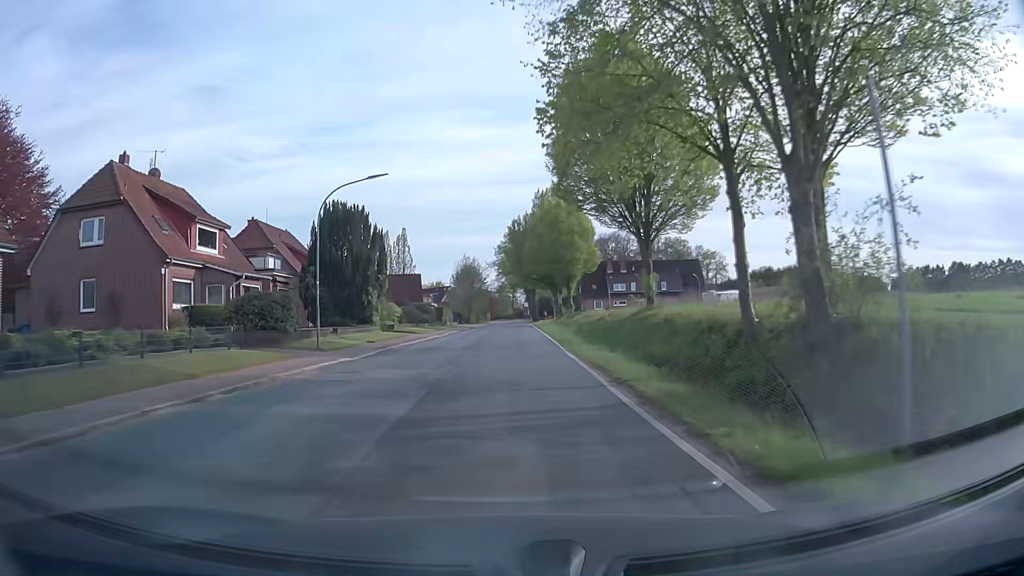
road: secondary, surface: asphalt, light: Day
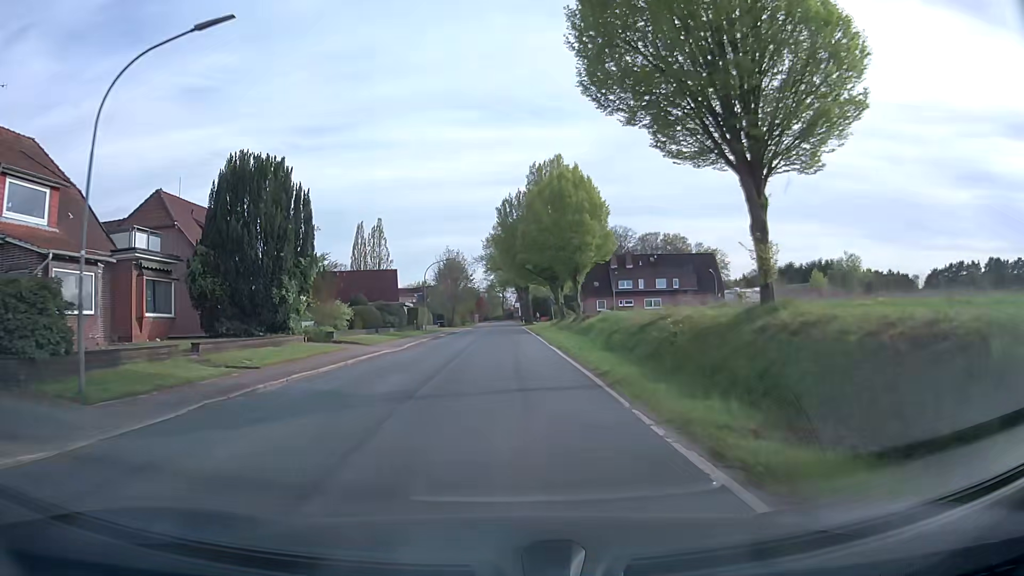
(0.0, +13.8) m; 0°
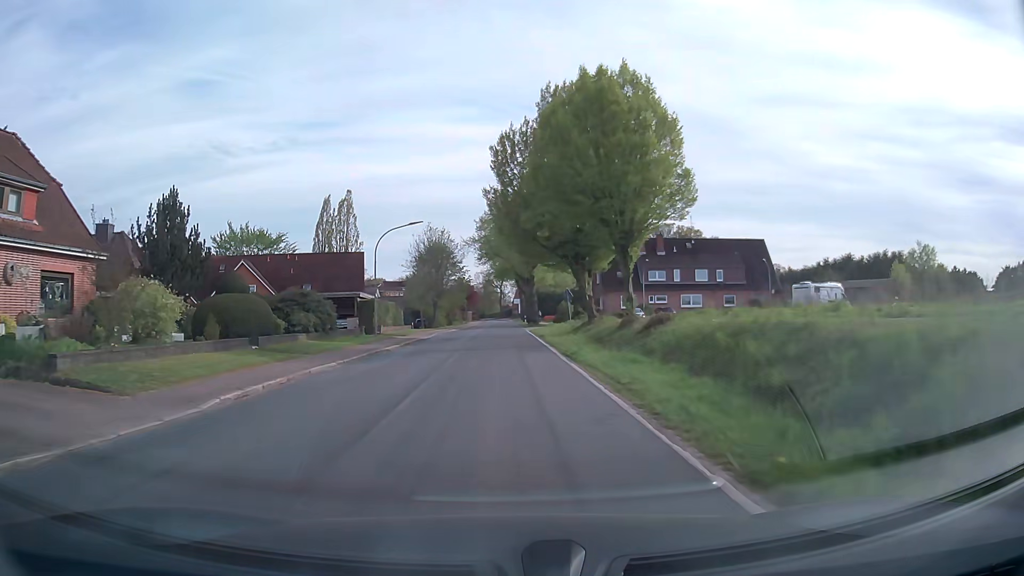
(+0.1, +20.6) m; +1°
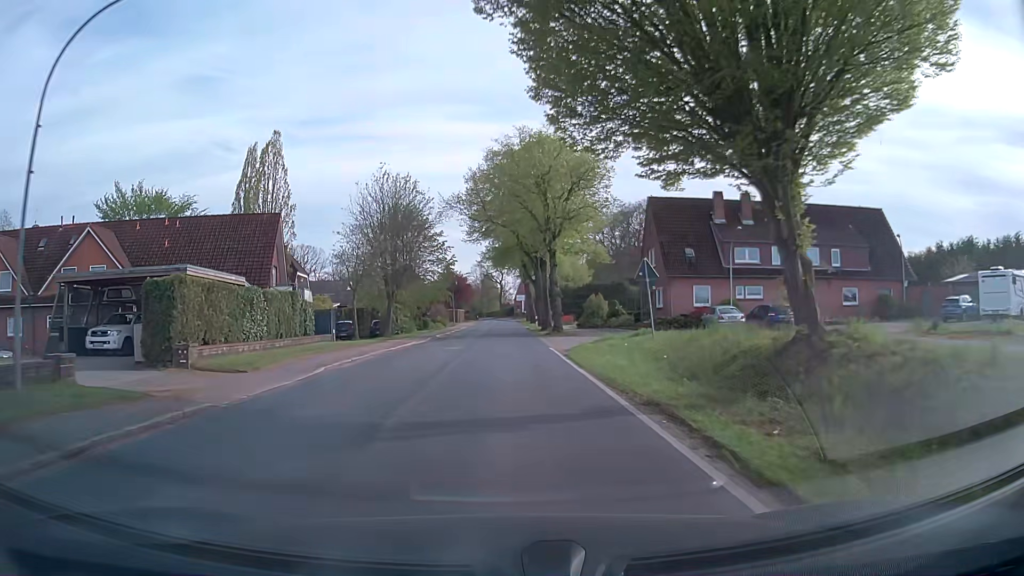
(-0.3, +27.4) m; -1°
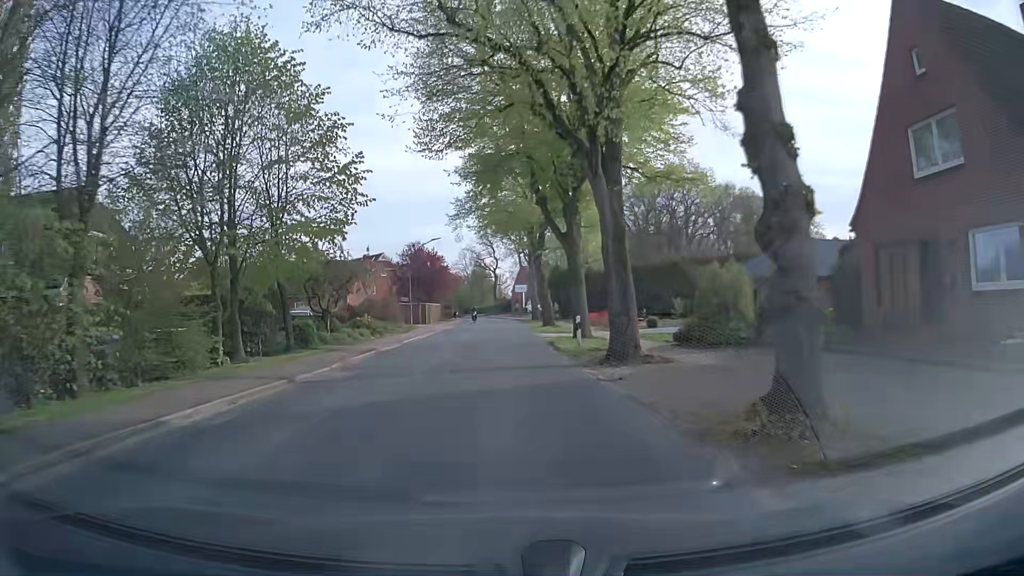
(+0.3, +34.5) m; +1°
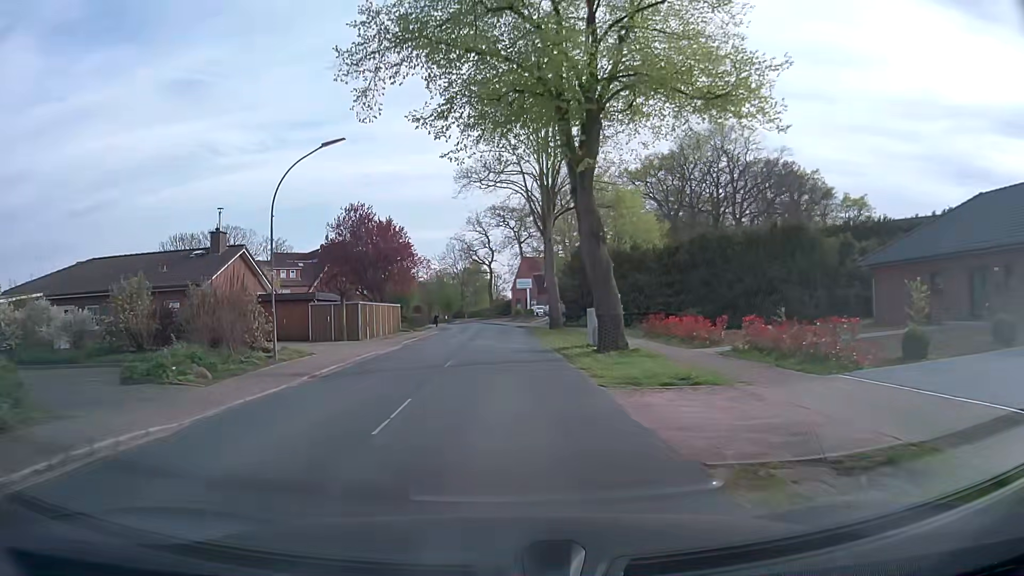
(0.0, +28.3) m; 0°
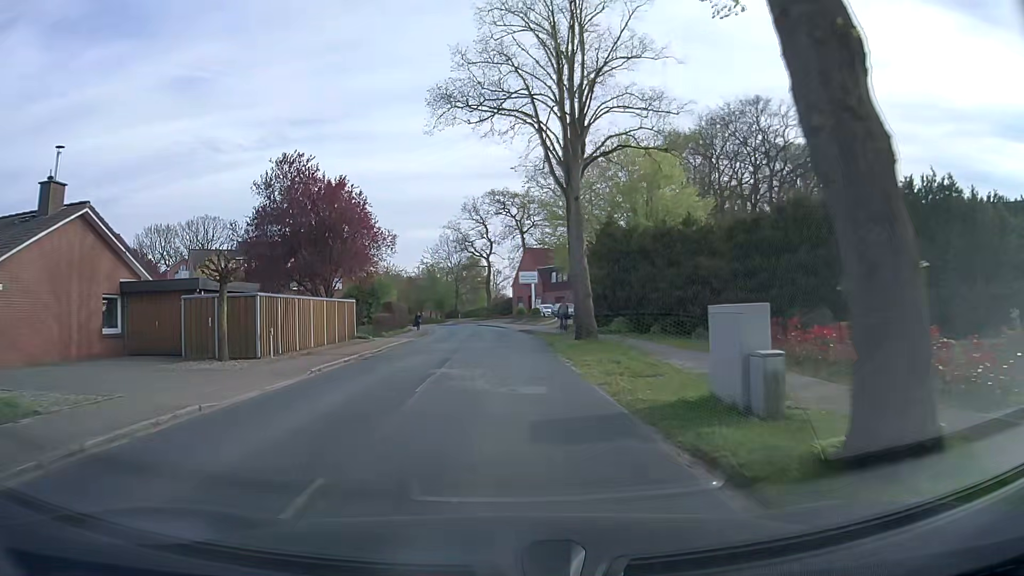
(-0.1, +14.3) m; 0°
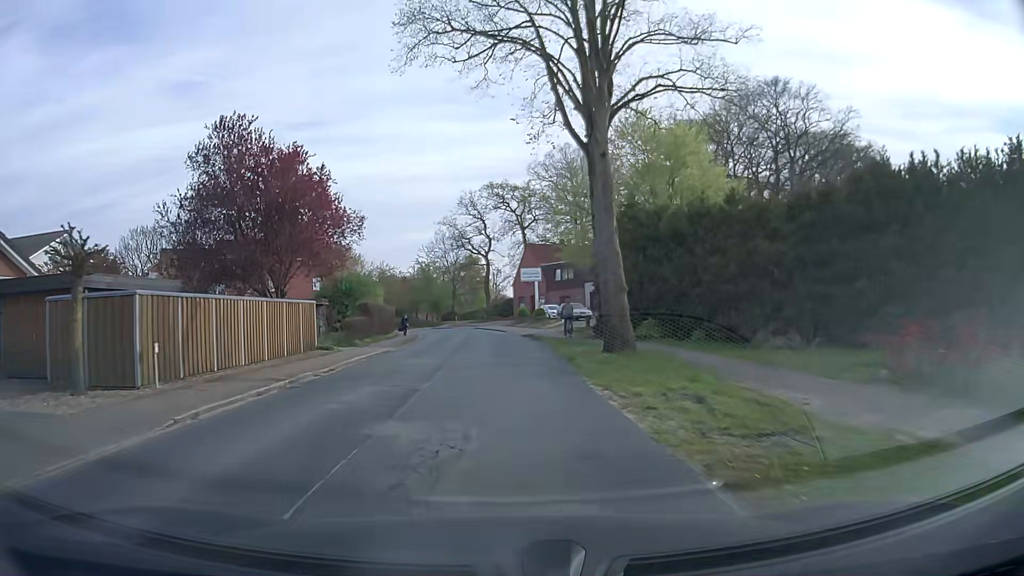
(0.0, +7.1) m; 0°
(0, +10) (0, +20) (0, +30) (-1, +40) (-2, +50) (-3, +60) (-6, +69) (-9, +79) (-13, +88) (-18, +97) m
